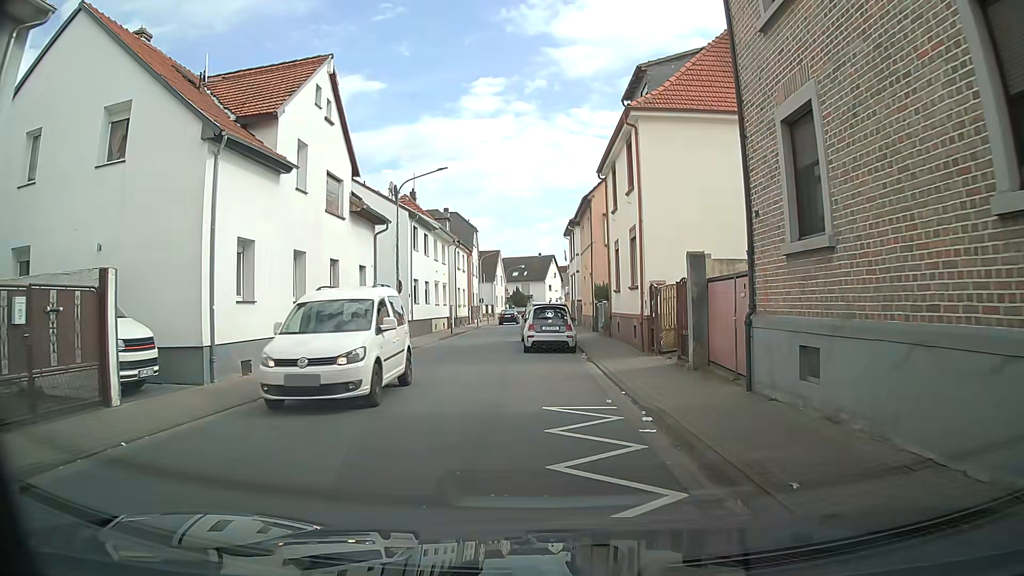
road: tertiary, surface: asphalt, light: Day
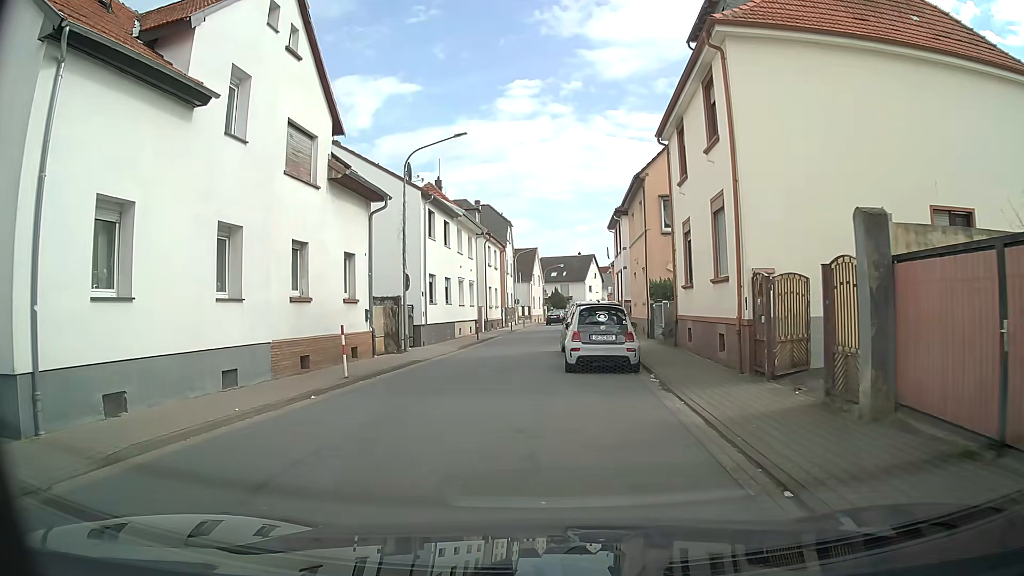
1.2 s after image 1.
(-0.2, +6.2) m; -2°
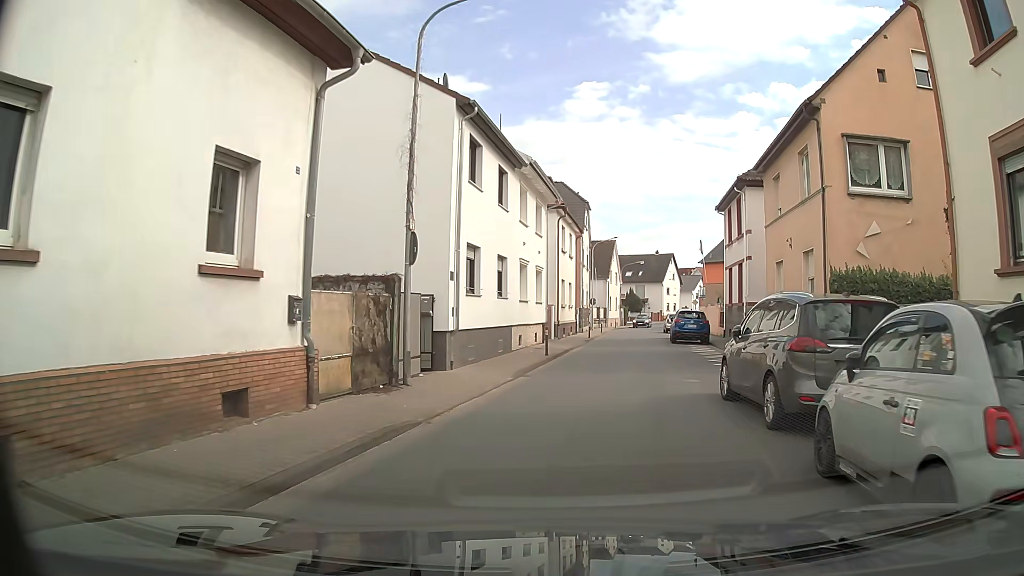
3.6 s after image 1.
(-1.0, +11.7) m; -6°
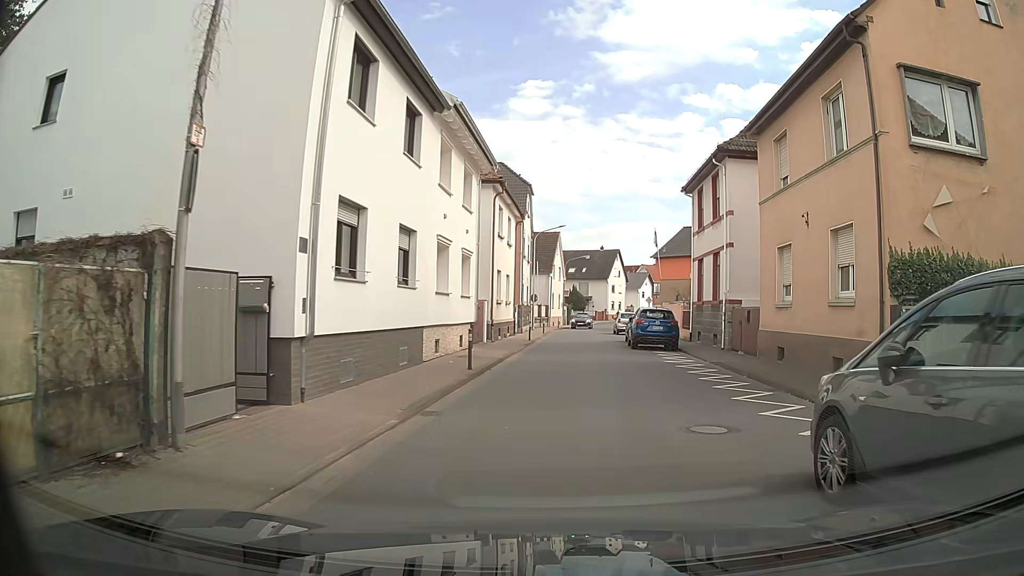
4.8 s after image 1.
(+0.3, +6.1) m; +5°
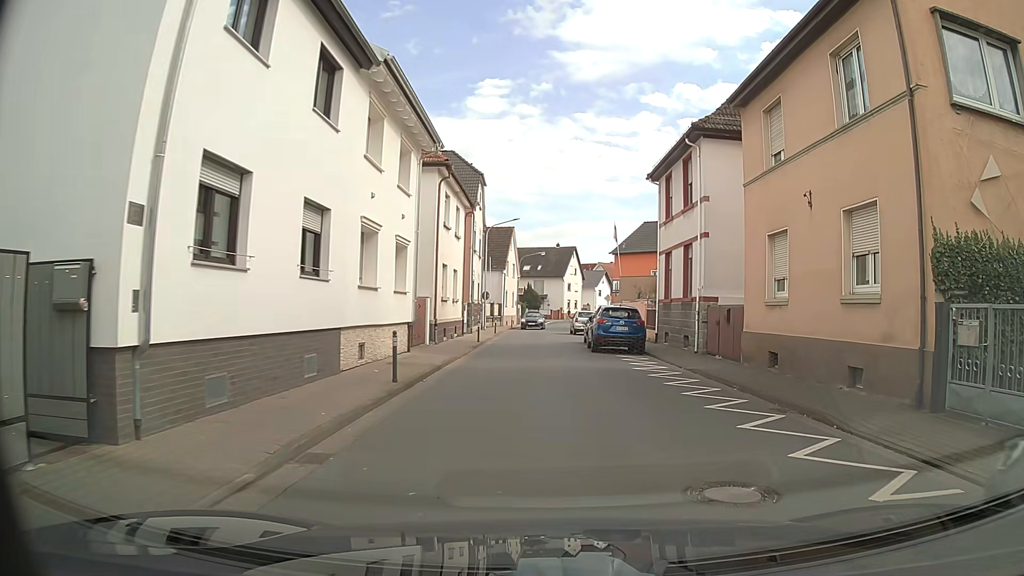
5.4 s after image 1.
(+0.1, +3.0) m; +3°
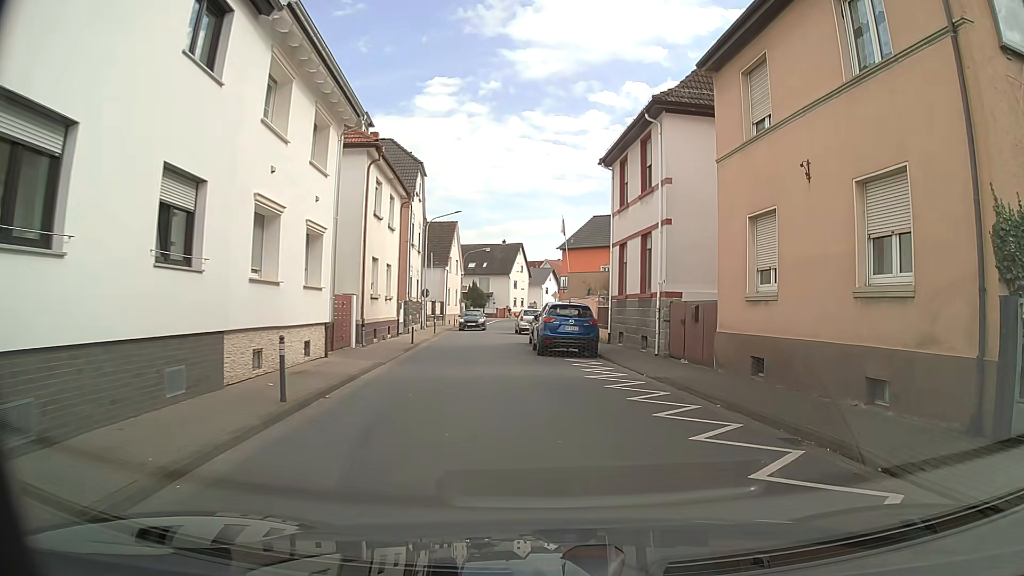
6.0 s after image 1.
(+0.1, +2.7) m; +5°
